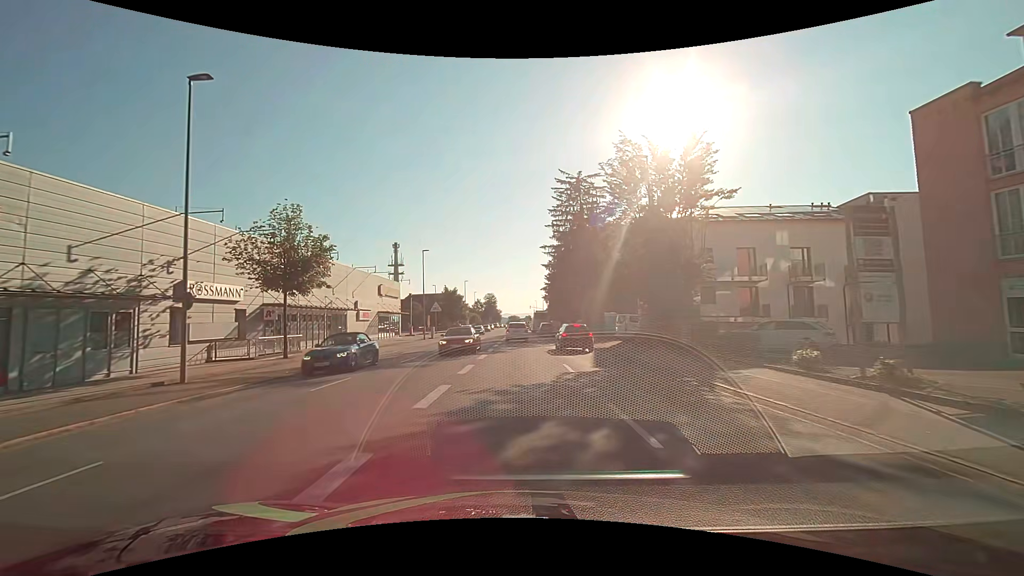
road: tertiary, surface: asphalt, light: Day
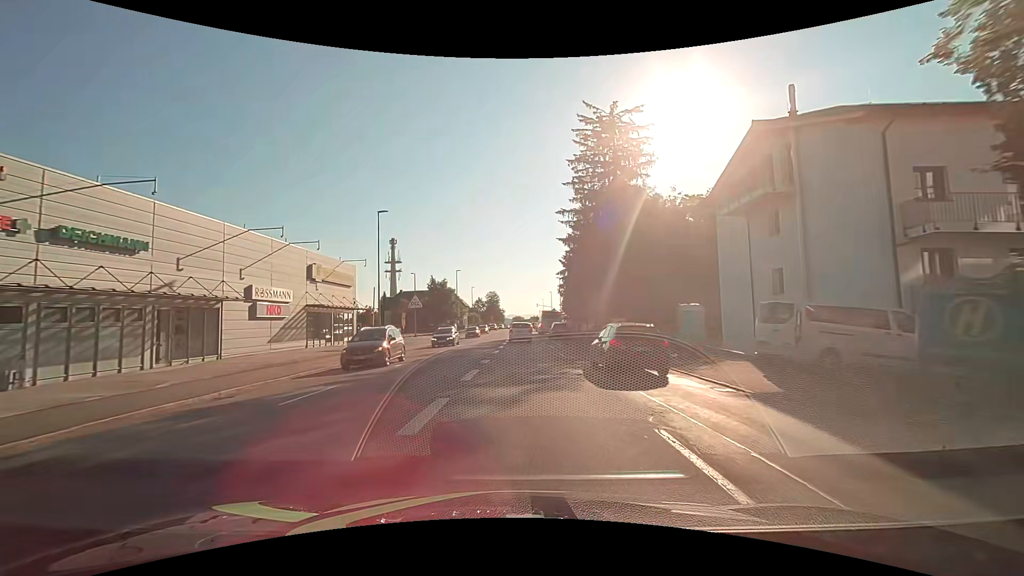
(0.0, +20.0) m; 0°
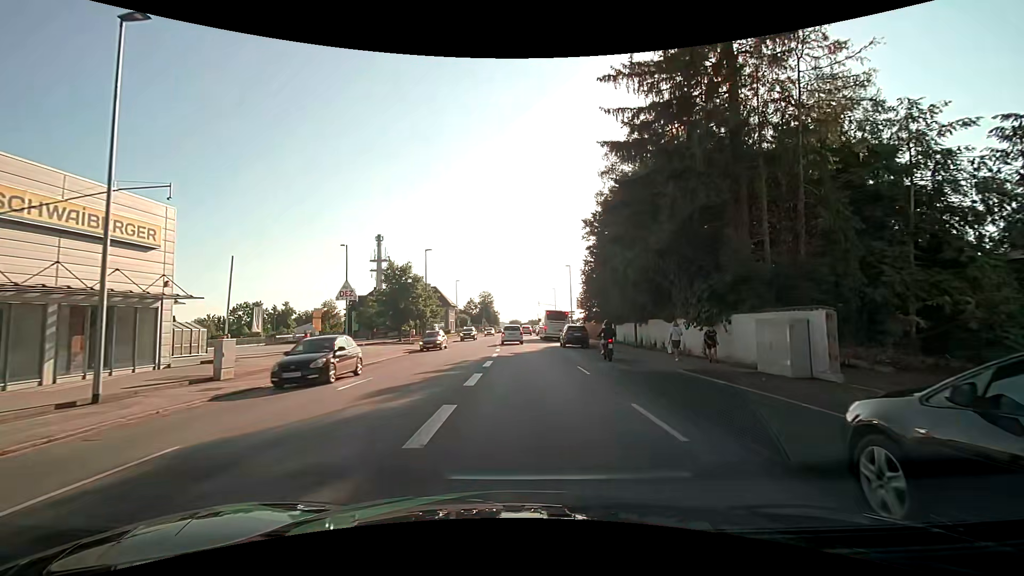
(+0.1, +24.4) m; 0°
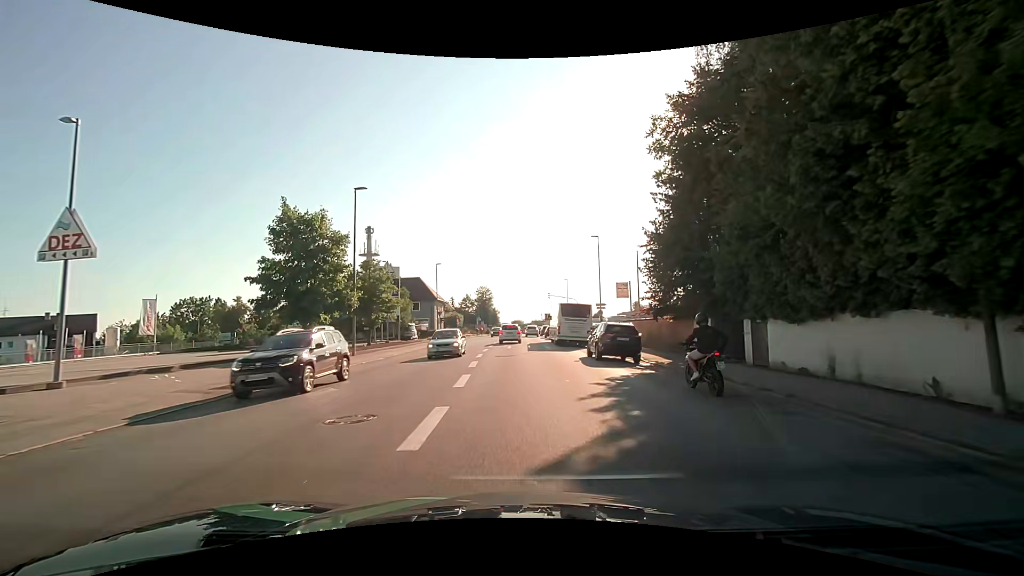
(+0.1, +24.5) m; 0°
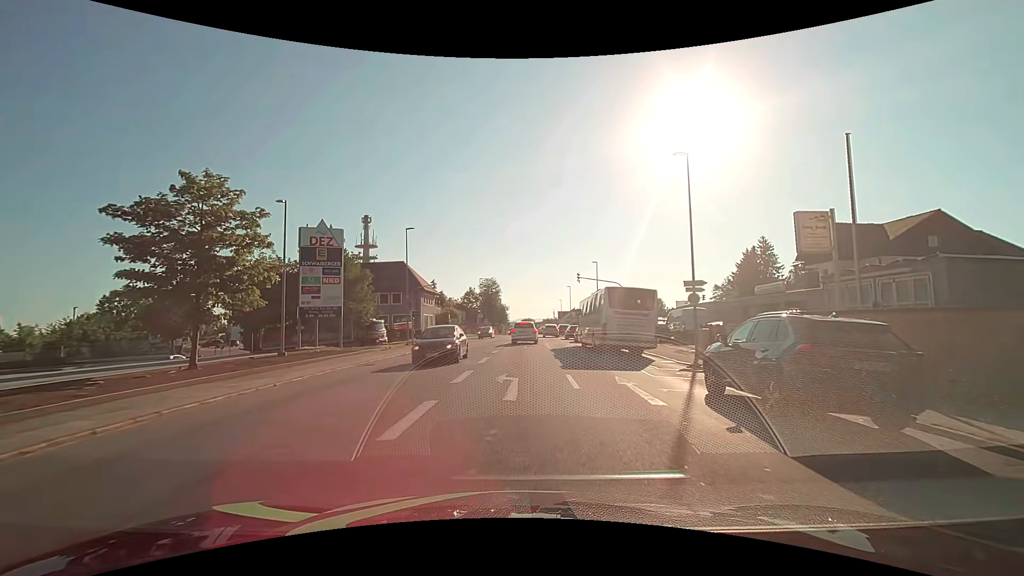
(-0.2, +23.3) m; -1°
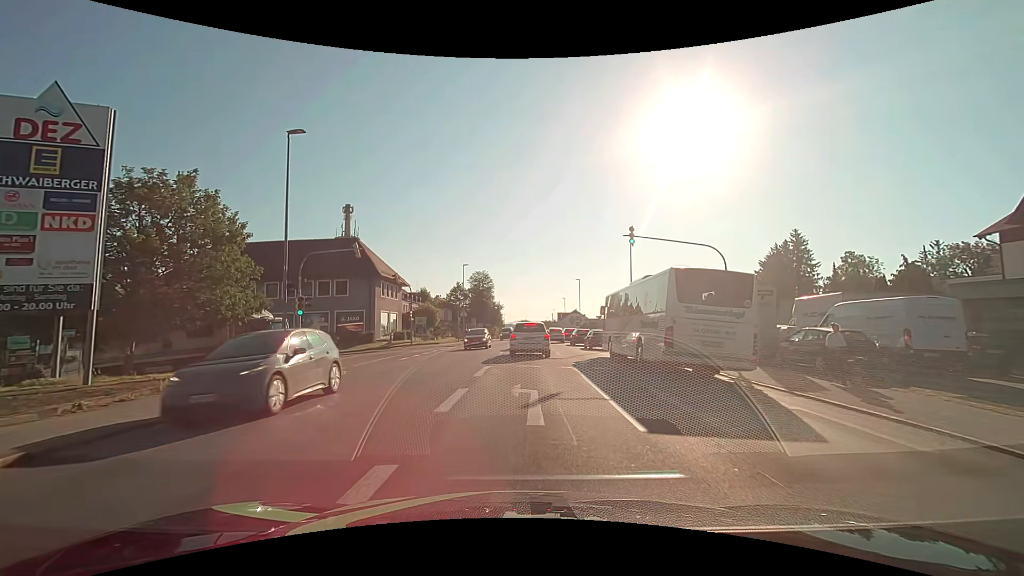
(+0.2, +22.0) m; +1°
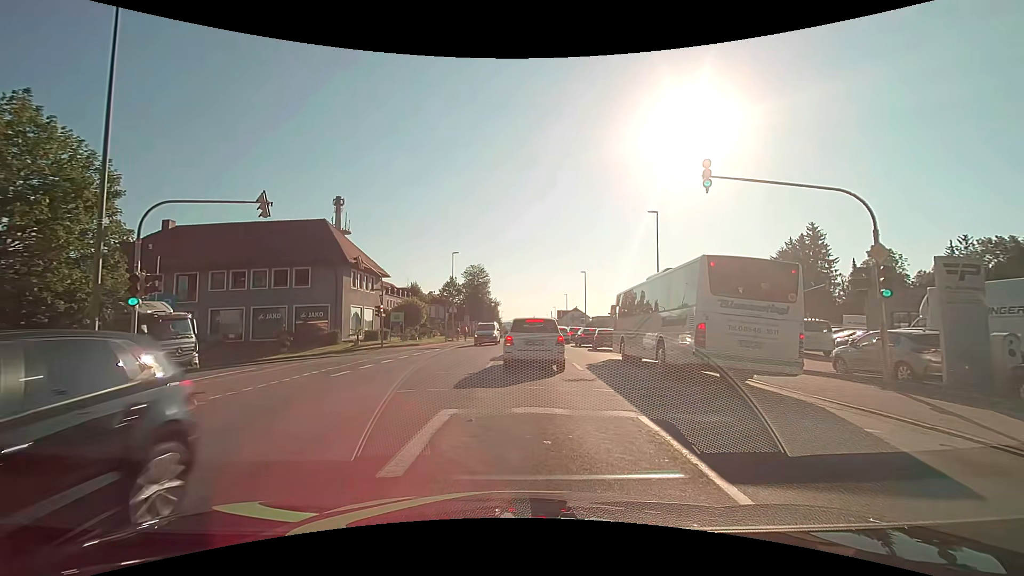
(0.0, +9.1) m; +1°
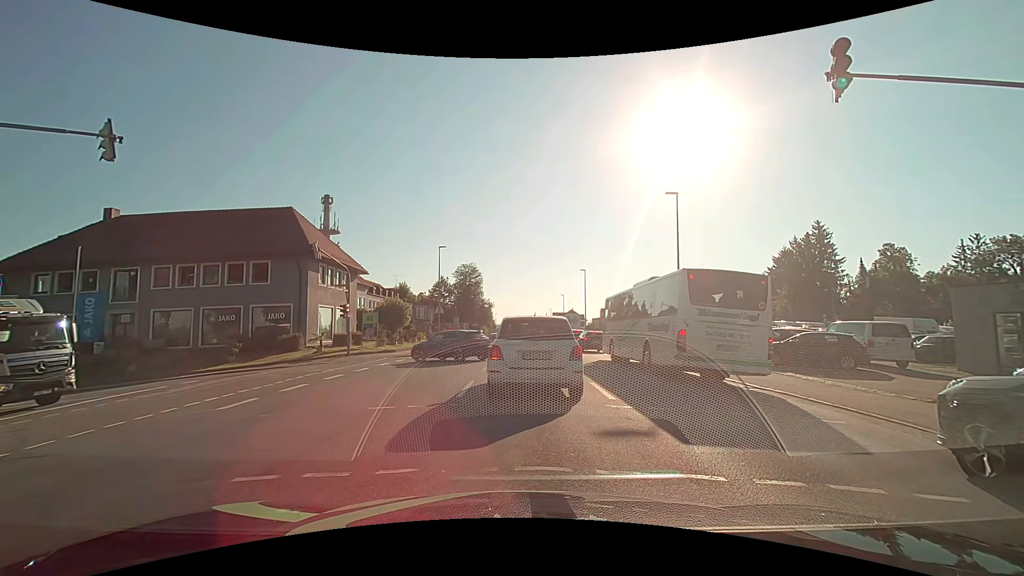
(0.0, +5.7) m; 0°
